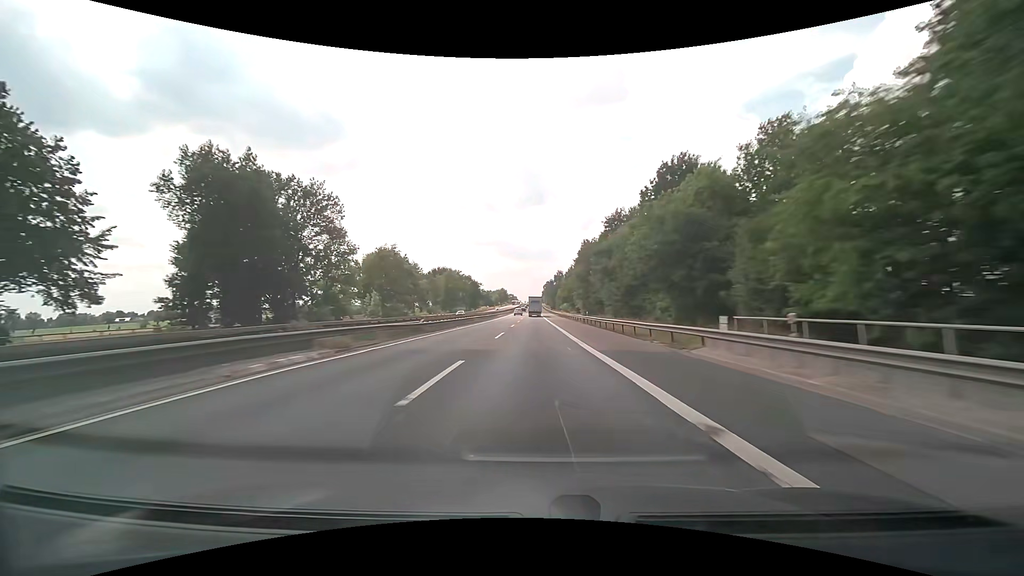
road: motorway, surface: asphalt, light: Day
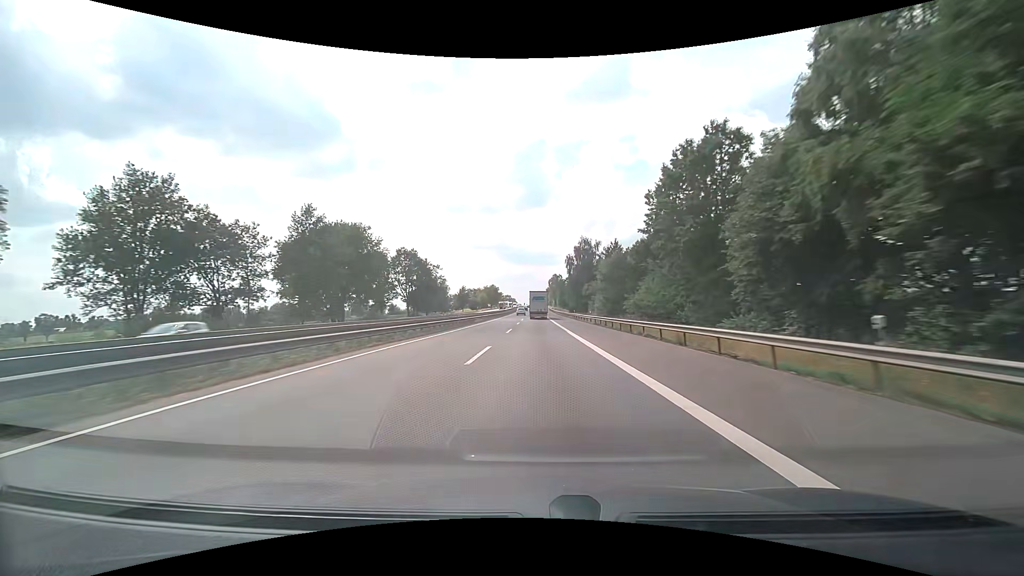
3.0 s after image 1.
(-0.2, +100.7) m; 0°
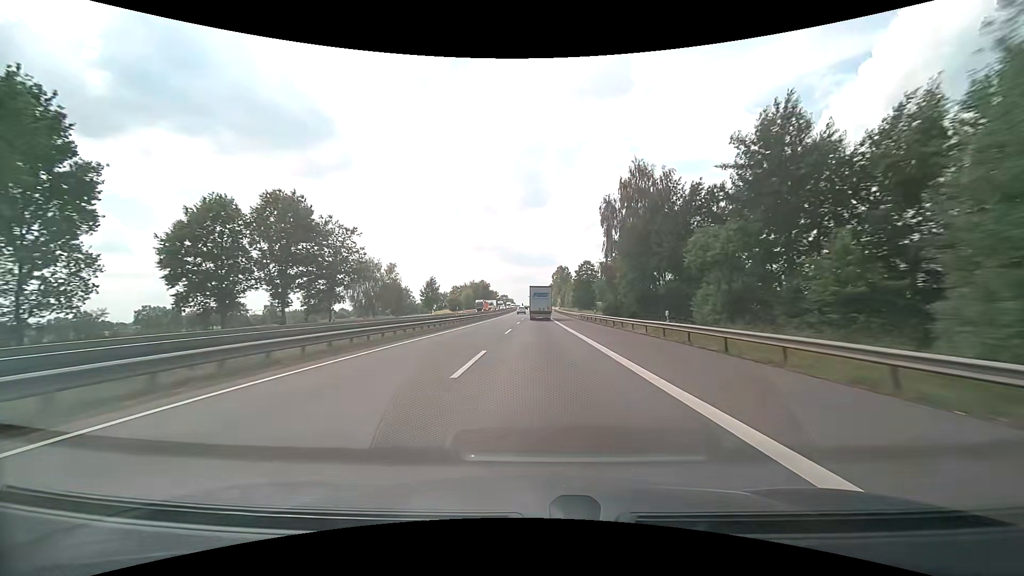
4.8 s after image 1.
(+0.1, +55.9) m; 0°
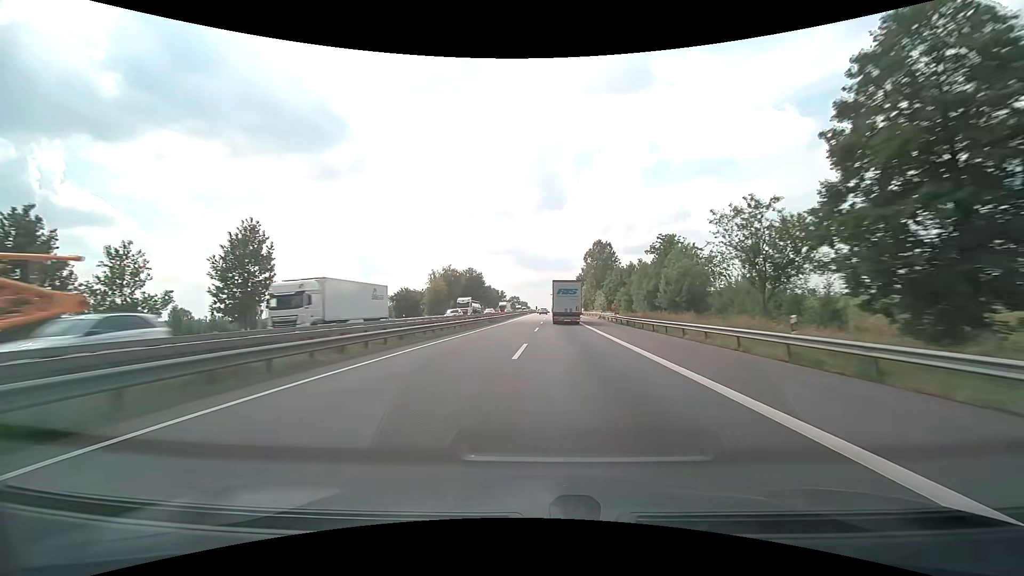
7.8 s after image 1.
(-0.1, +85.4) m; -2°
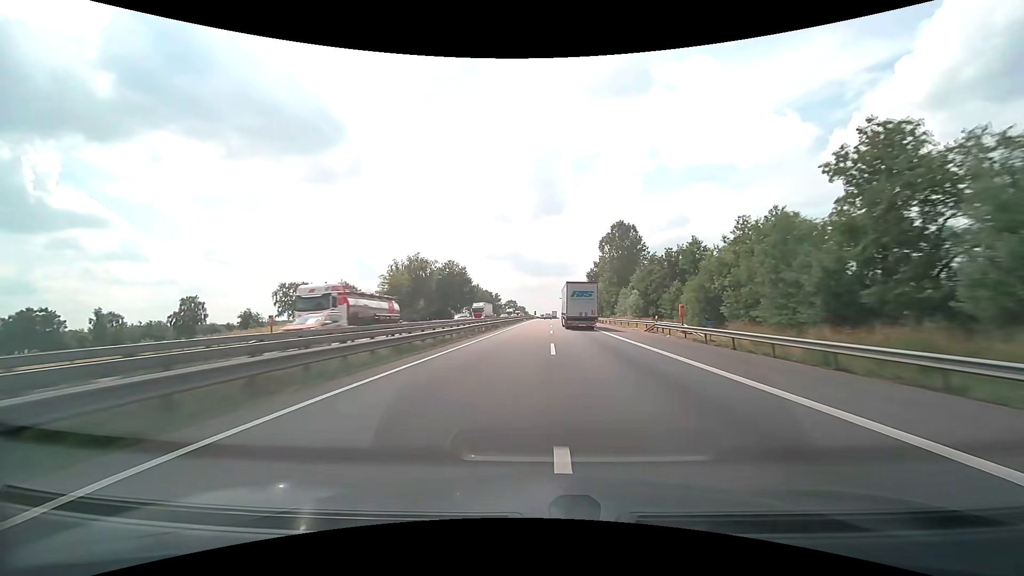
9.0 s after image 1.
(0.0, +32.5) m; 0°
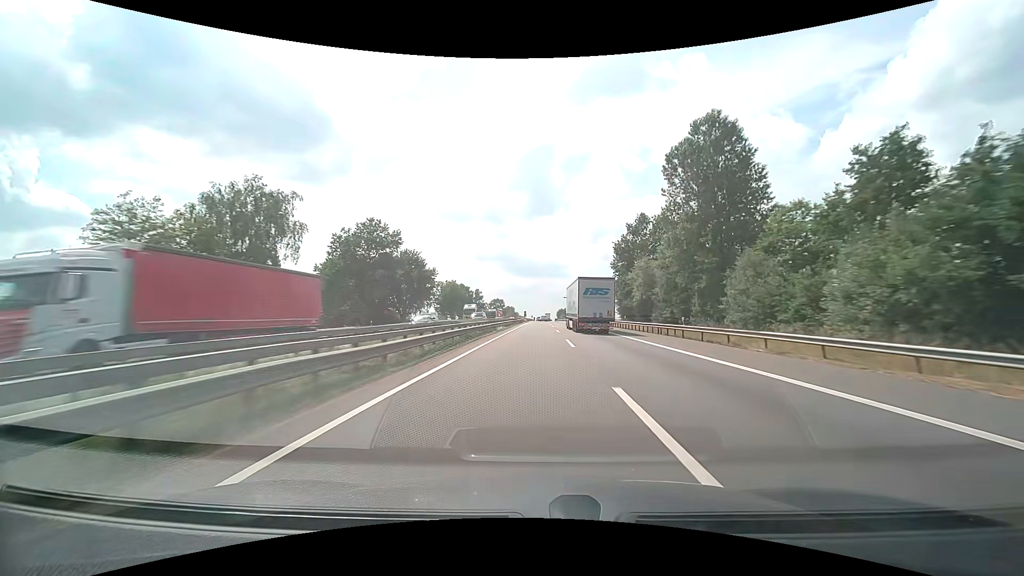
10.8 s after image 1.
(+0.4, +50.0) m; +1°
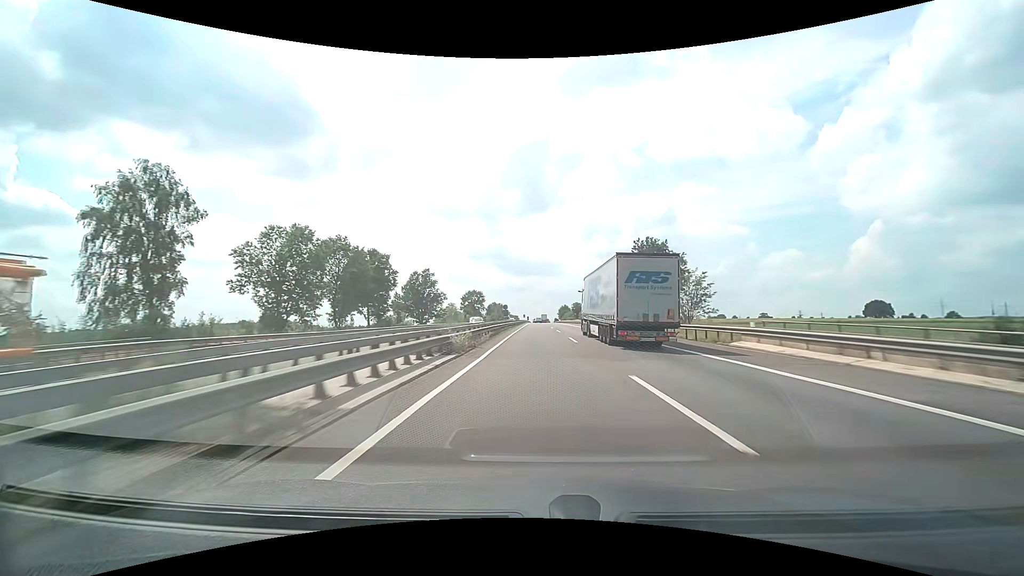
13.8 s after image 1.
(+0.7, +87.7) m; +1°
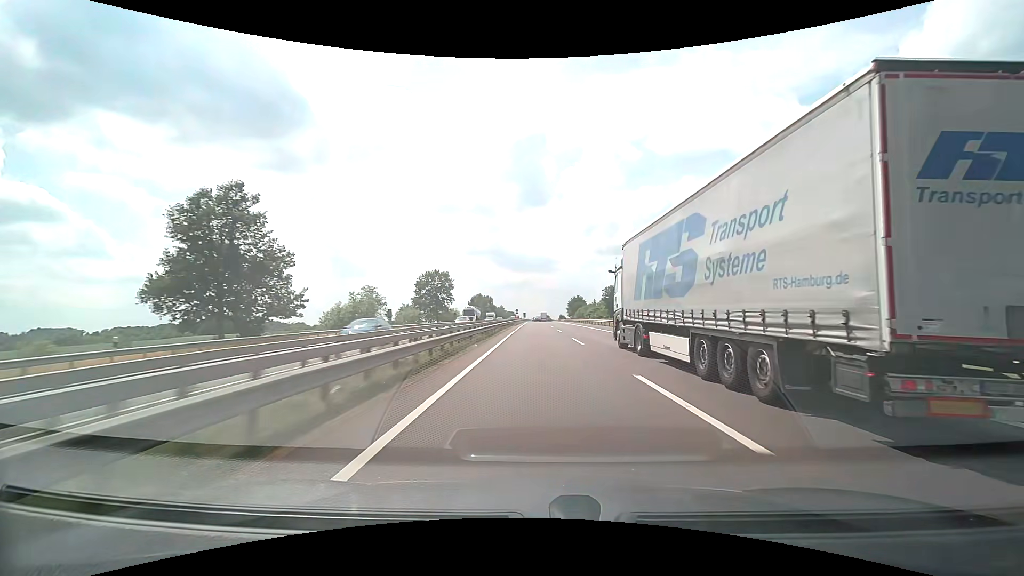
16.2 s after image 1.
(+0.4, +74.4) m; 0°
(0, +10) (0, +20) (0, +30) (0, +40) (0, +50) (0, +60) (0, +70) (0, +80) (0, +90) (0, +100) m
